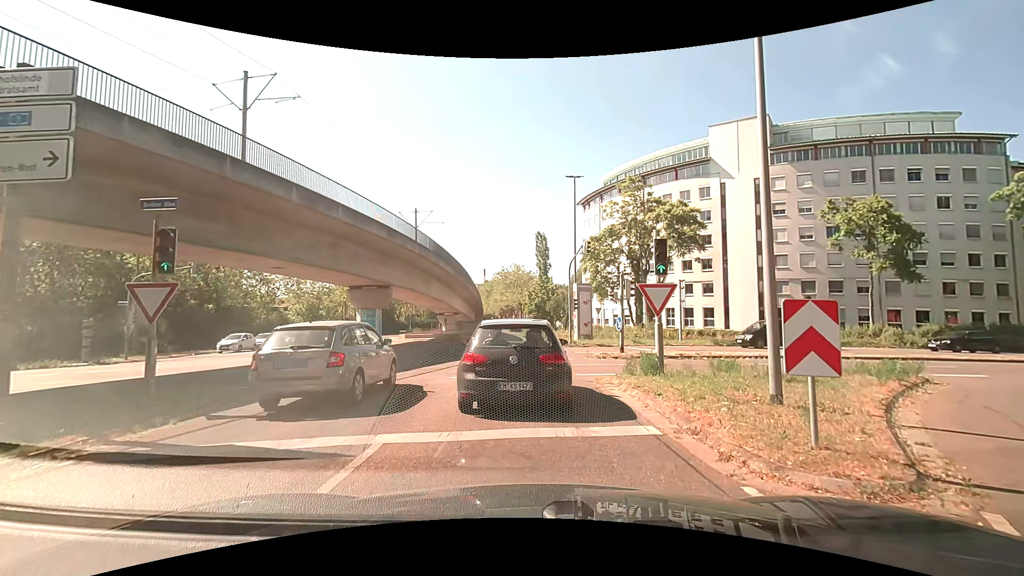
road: tertiary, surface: asphalt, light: Day
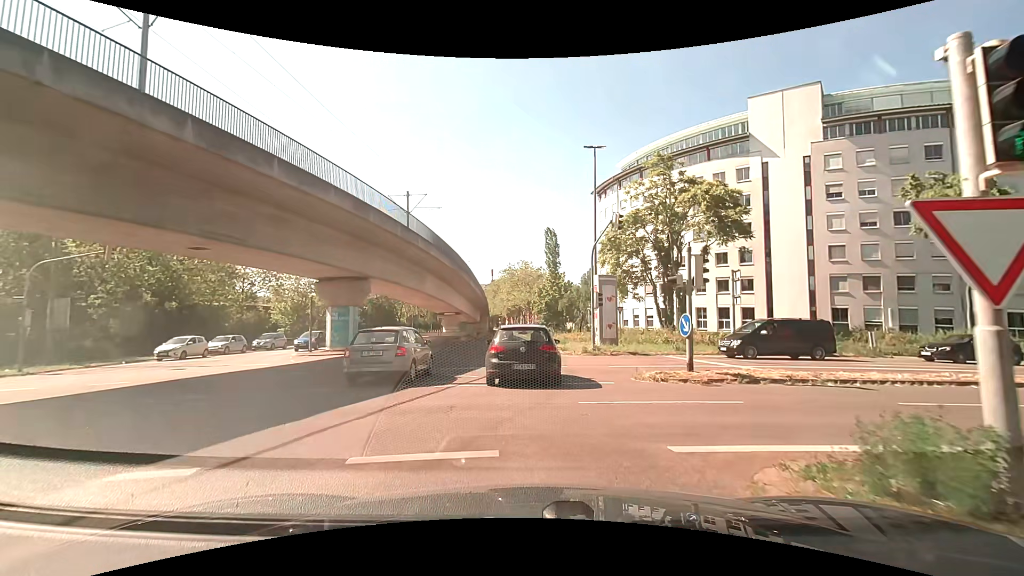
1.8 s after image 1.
(-0.1, +8.2) m; -1°
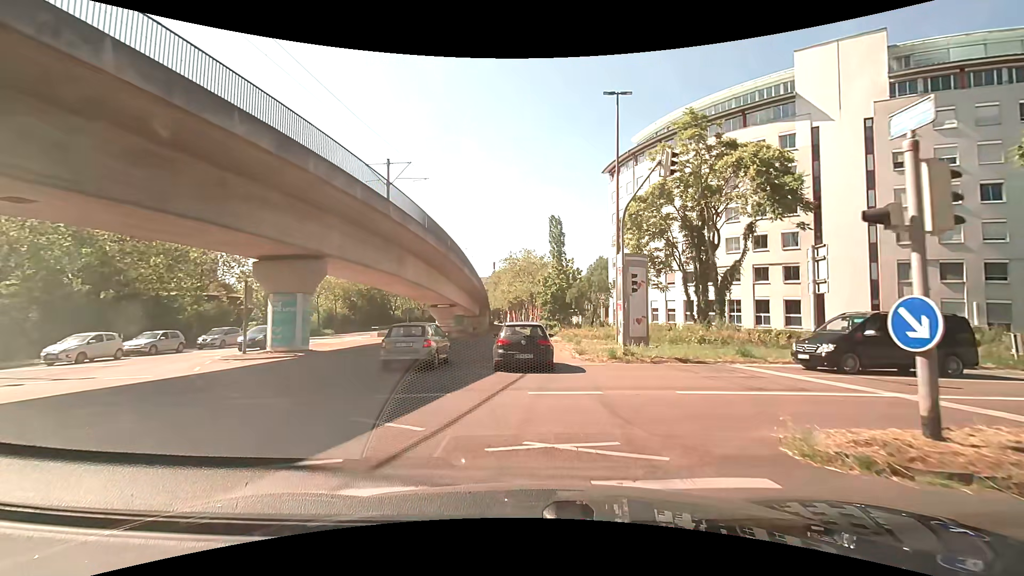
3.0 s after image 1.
(-0.1, +8.0) m; -1°
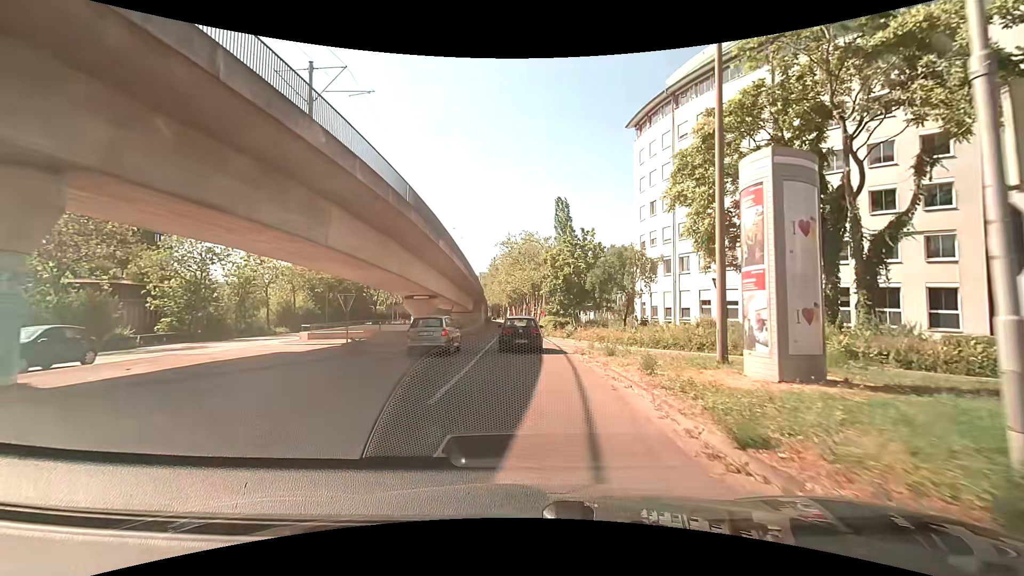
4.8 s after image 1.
(+0.1, +15.1) m; 0°
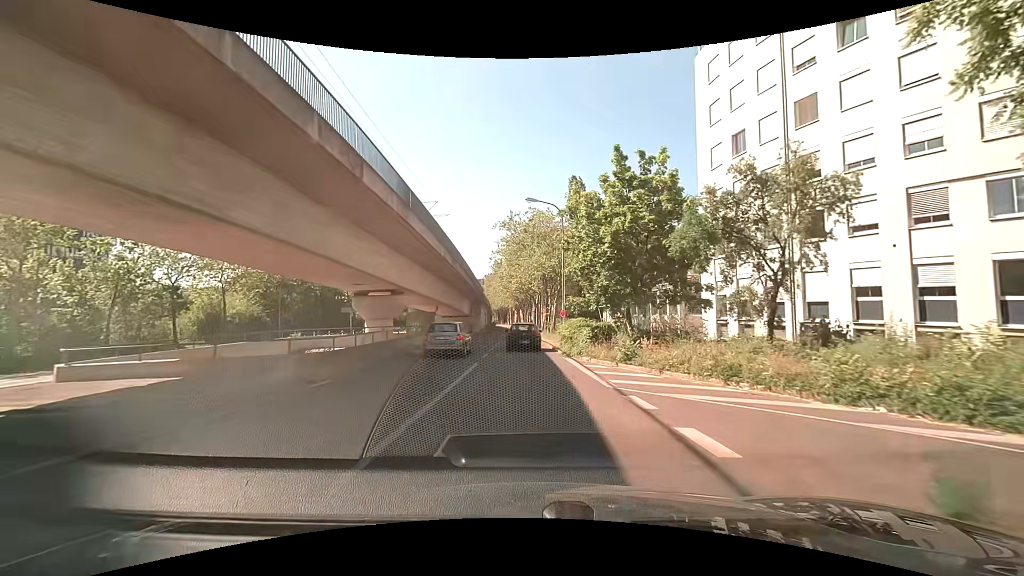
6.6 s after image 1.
(-0.1, +17.6) m; -1°
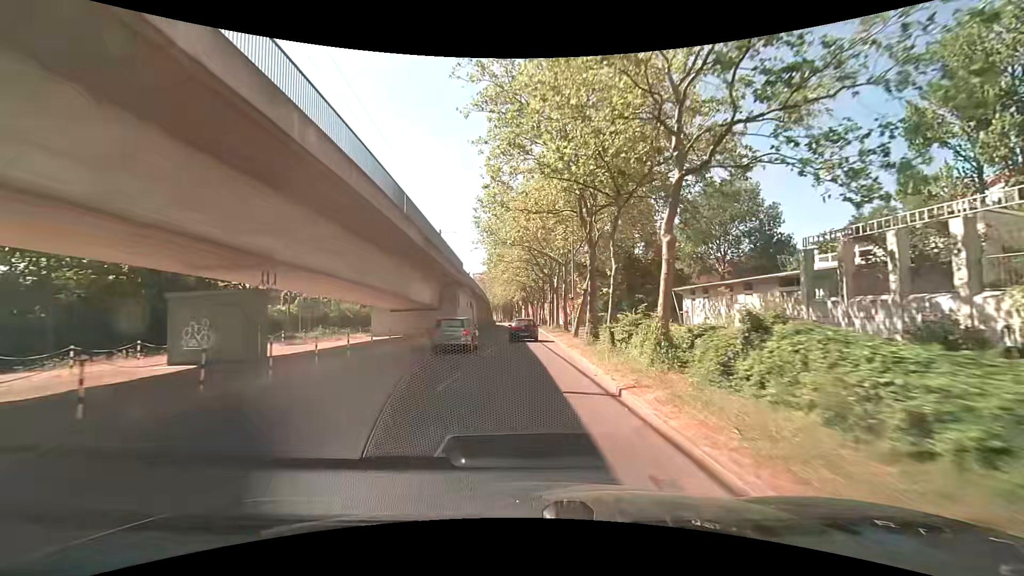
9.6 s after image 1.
(-0.1, +34.0) m; -1°
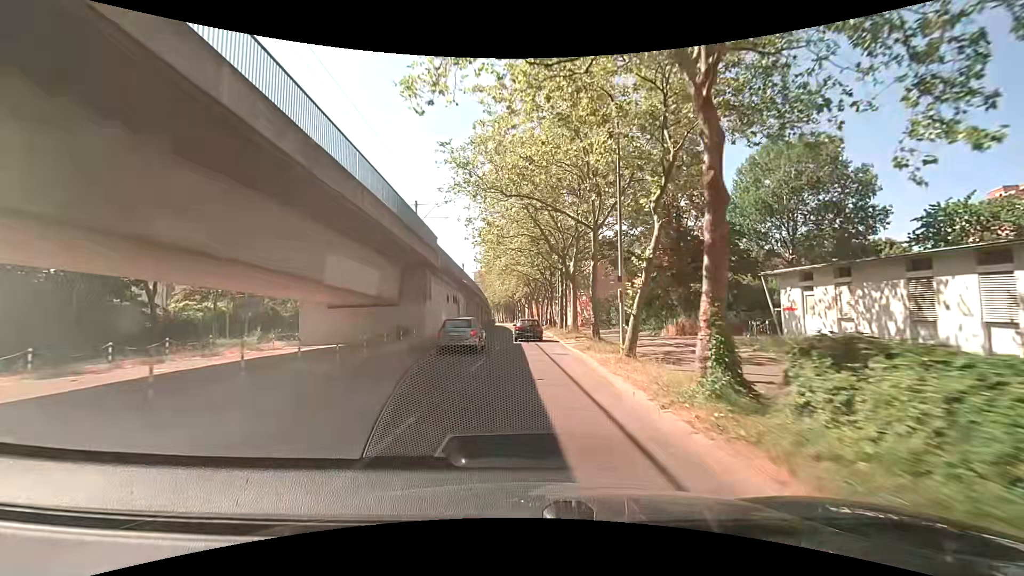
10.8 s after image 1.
(+0.1, +14.5) m; -1°
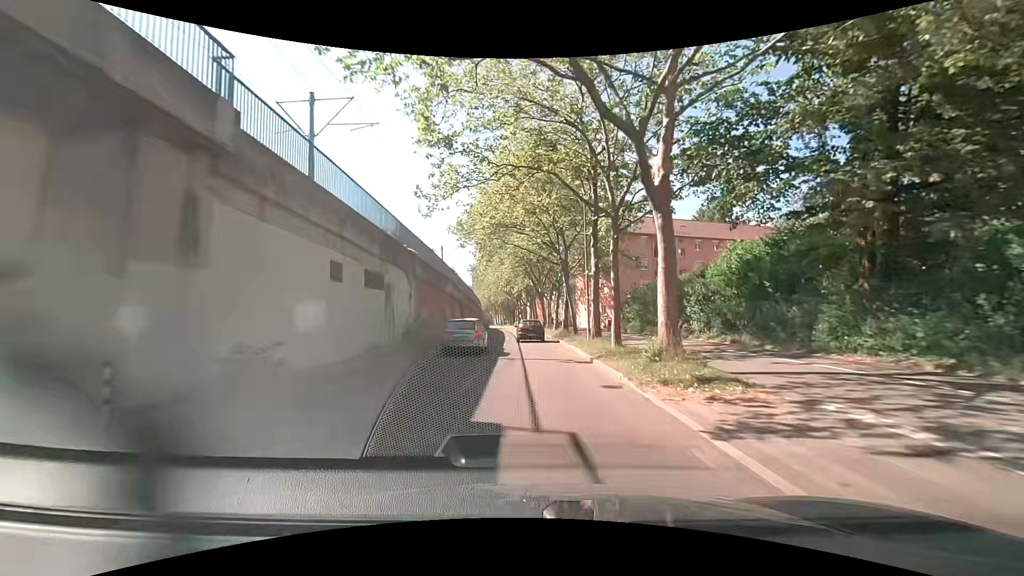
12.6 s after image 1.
(+0.2, +21.9) m; 0°
(0, +10) (0, +20) (0, +30) (0, +40) (0, +50) (0, +60) (-1, +70) (-1, +80) (-2, +90) (-3, +100) m
